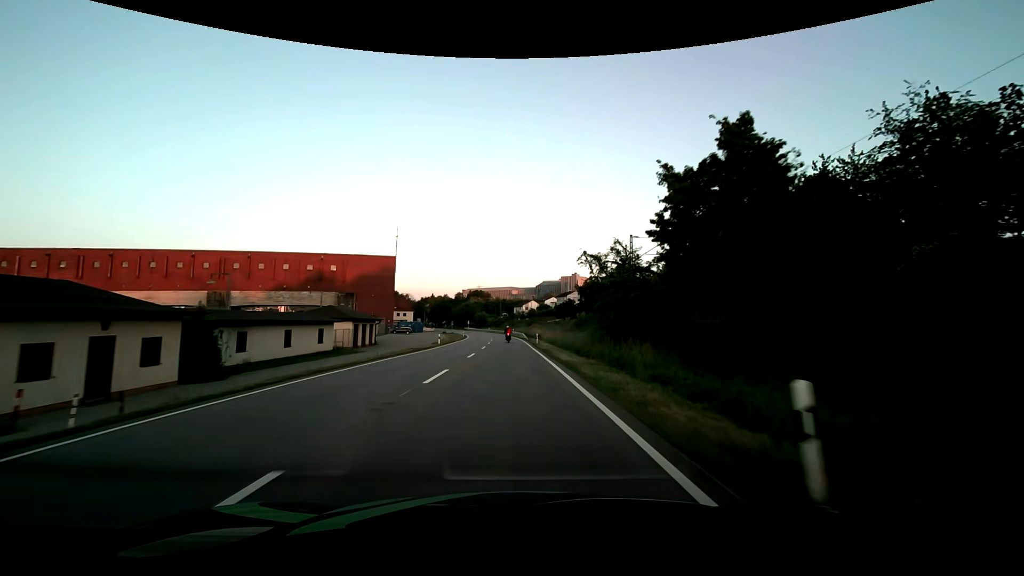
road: primary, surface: asphalt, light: Day
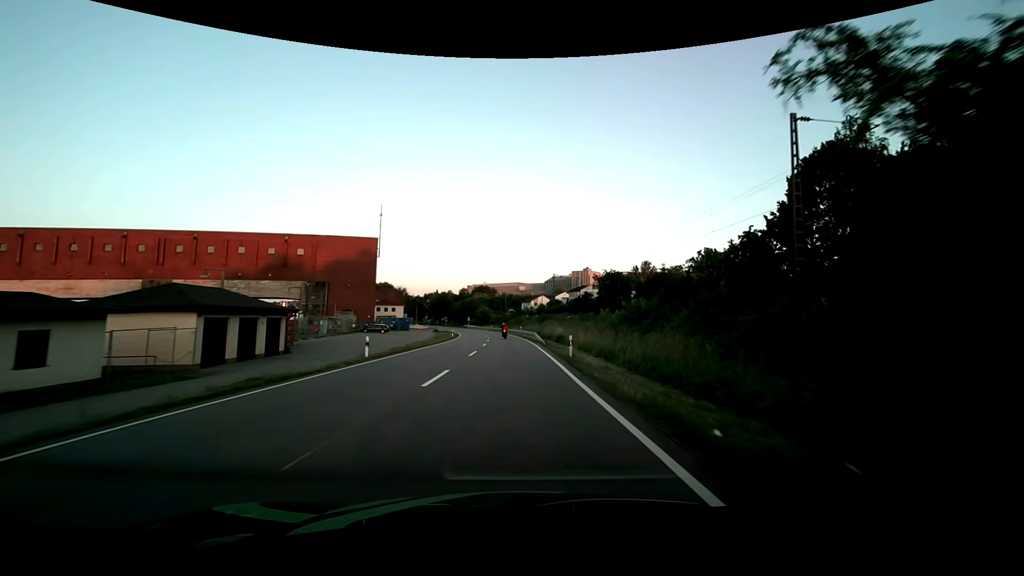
(-0.2, +25.1) m; -1°
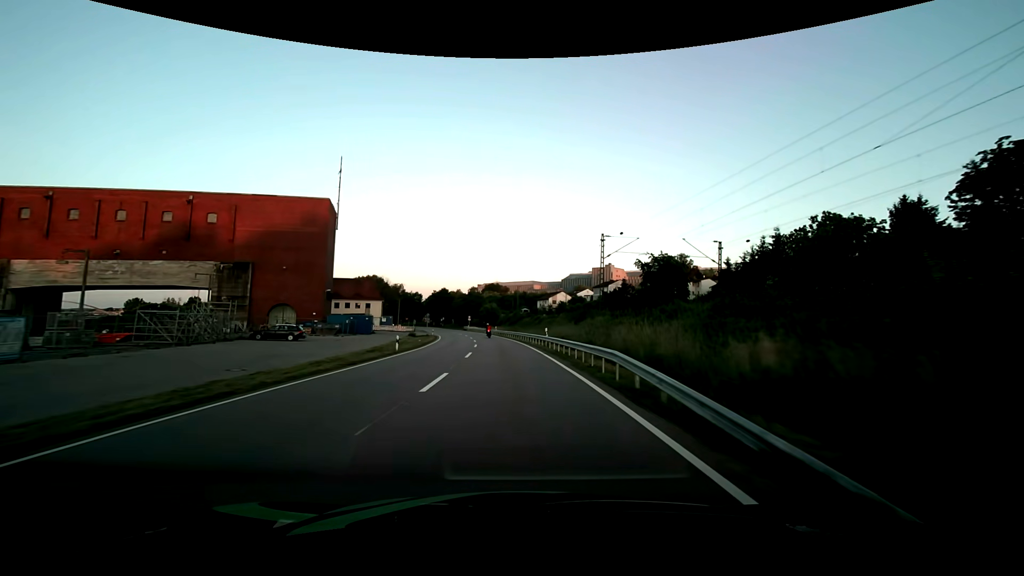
(-0.6, +37.0) m; -2°
(0, +10) (0, +20) (-1, +30) (-1, +40) (-2, +50) (-3, +60) (-5, +70) (-6, +80) (-8, +89) (-10, +99) m
